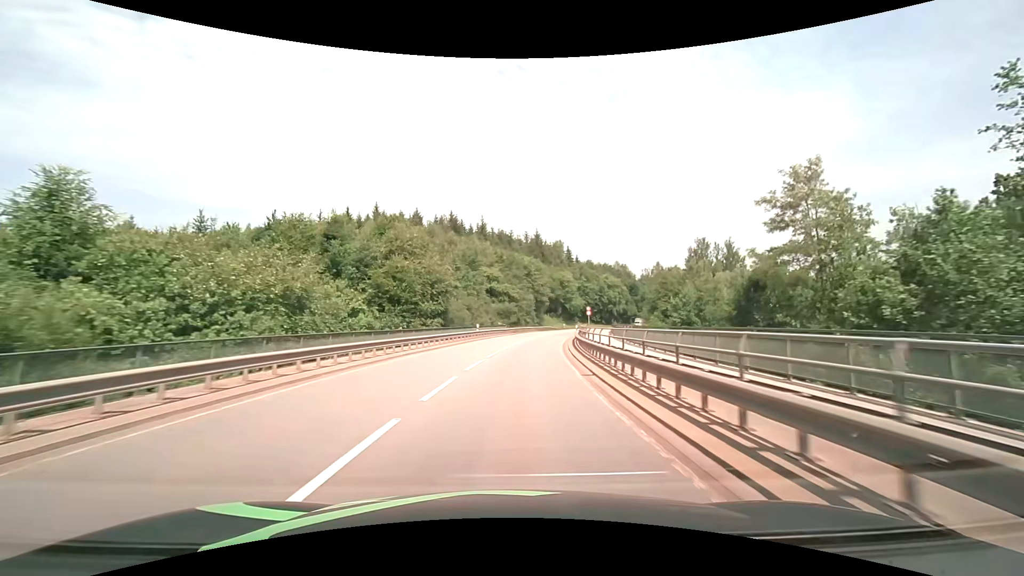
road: secondary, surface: asphalt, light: Day
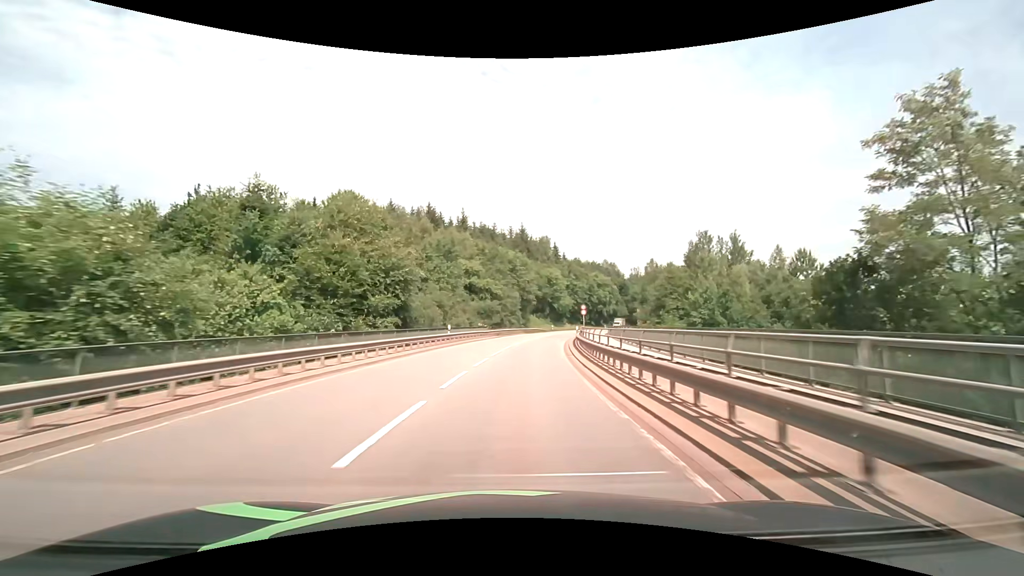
(+0.2, +10.3) m; +2°
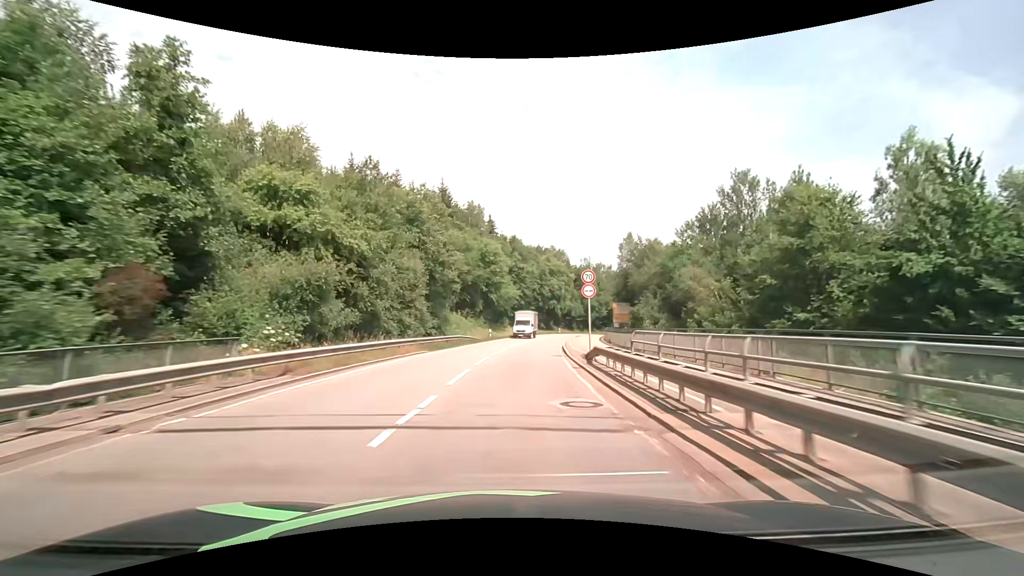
(+2.6, +40.7) m; +8°
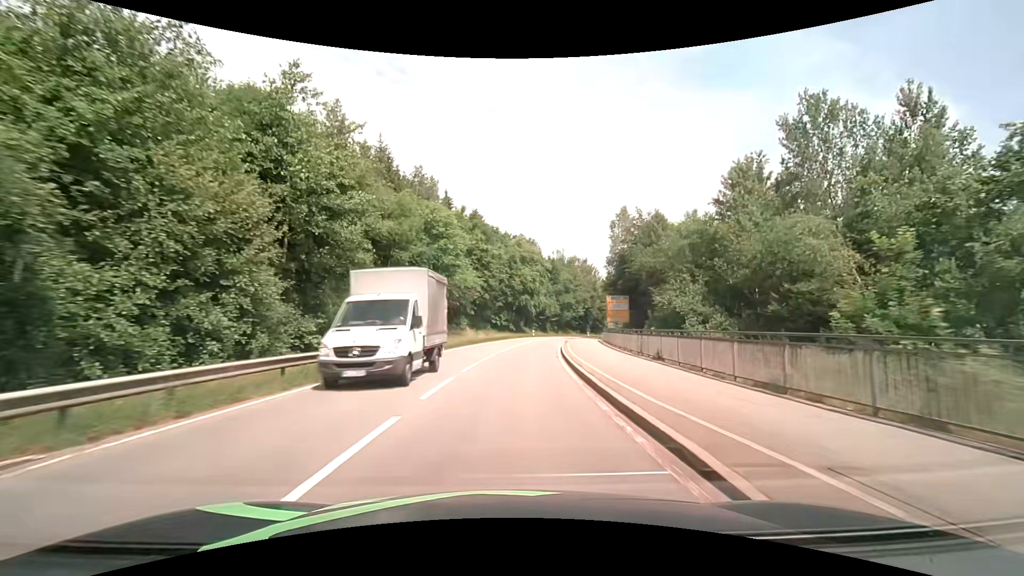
(+0.8, +20.1) m; +4°
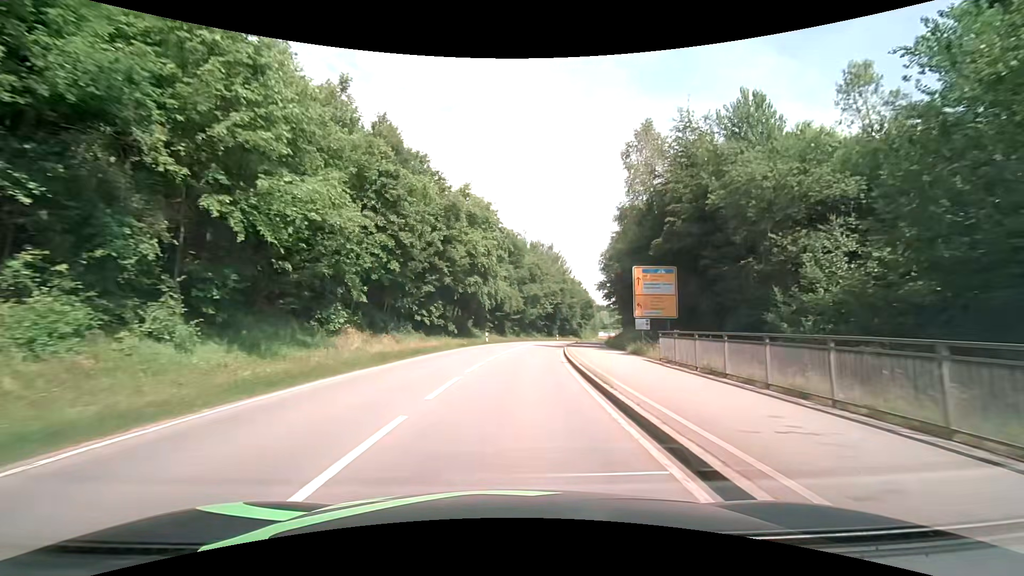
(+1.4, +29.8) m; +5°
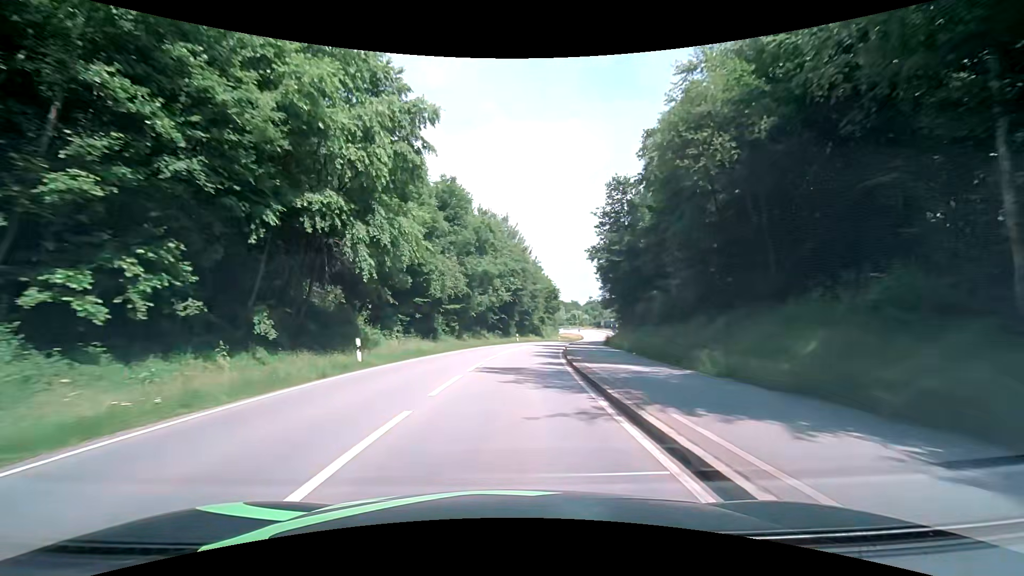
(+1.7, +29.5) m; +6°
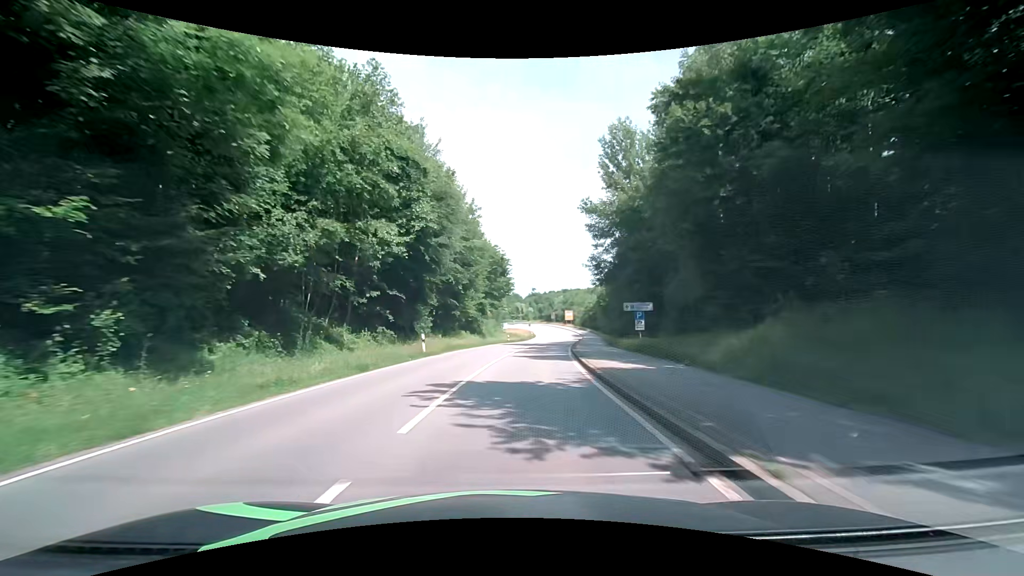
(+2.5, +39.3) m; +7°
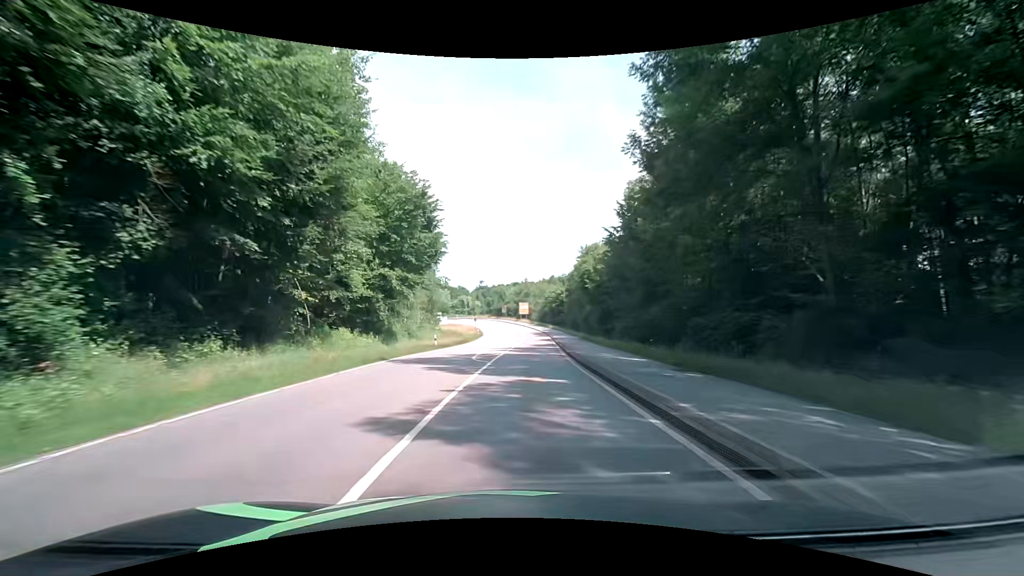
(+1.5, +29.9) m; +7°
(0, +10) (0, +20) (+1, +30) (+1, +40) (+2, +50) (+2, +60) (+2, +70) (+2, +80) (+2, +90) (+2, +100) m
